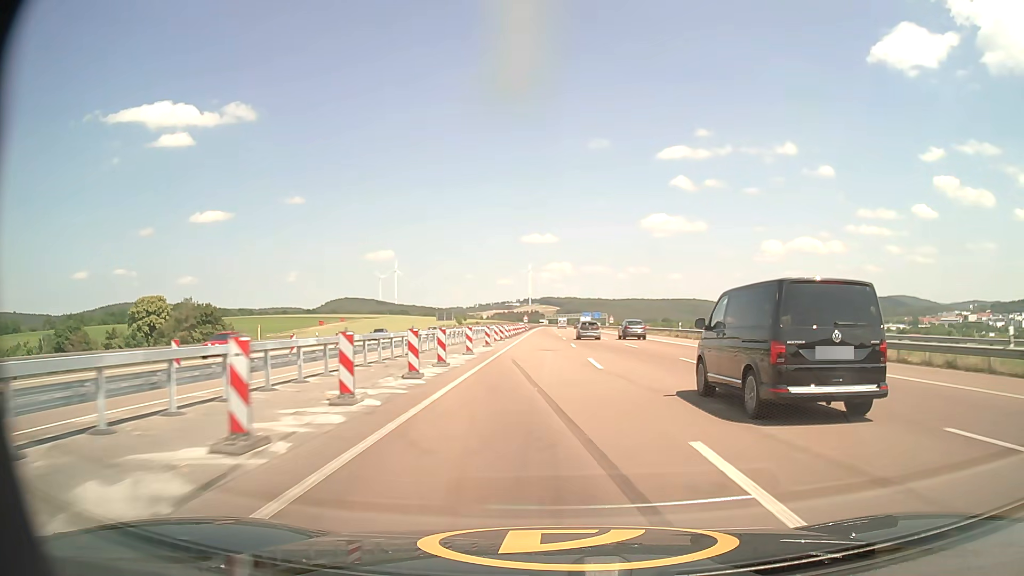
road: motorway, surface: asphalt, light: Day
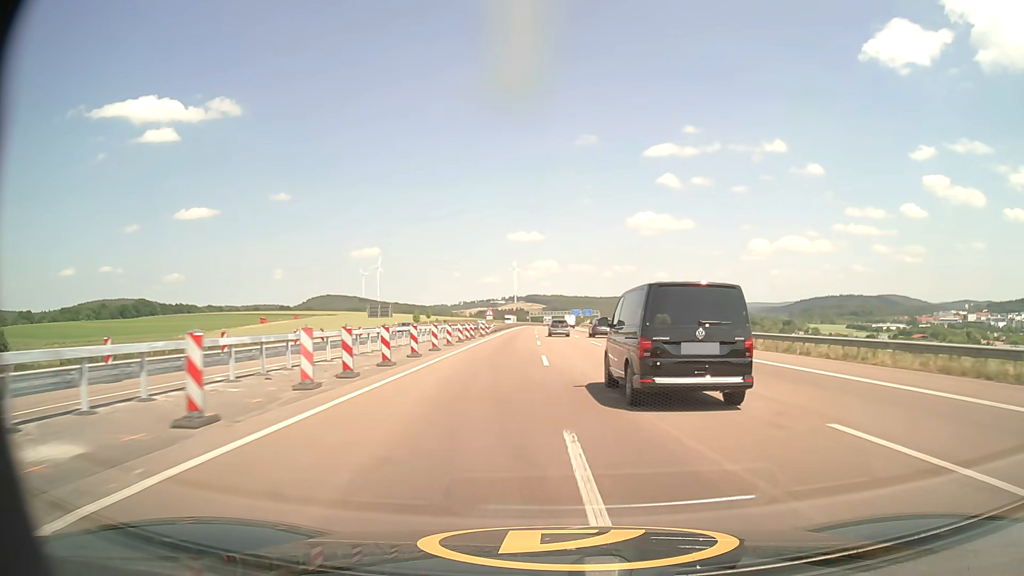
(+0.6, +52.7) m; +1°
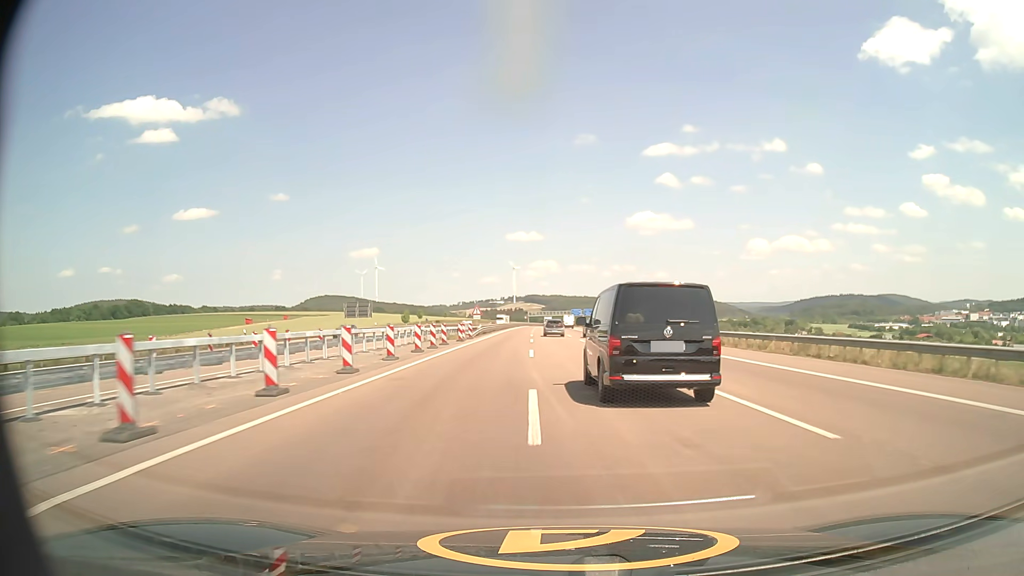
(0.0, +13.0) m; 0°
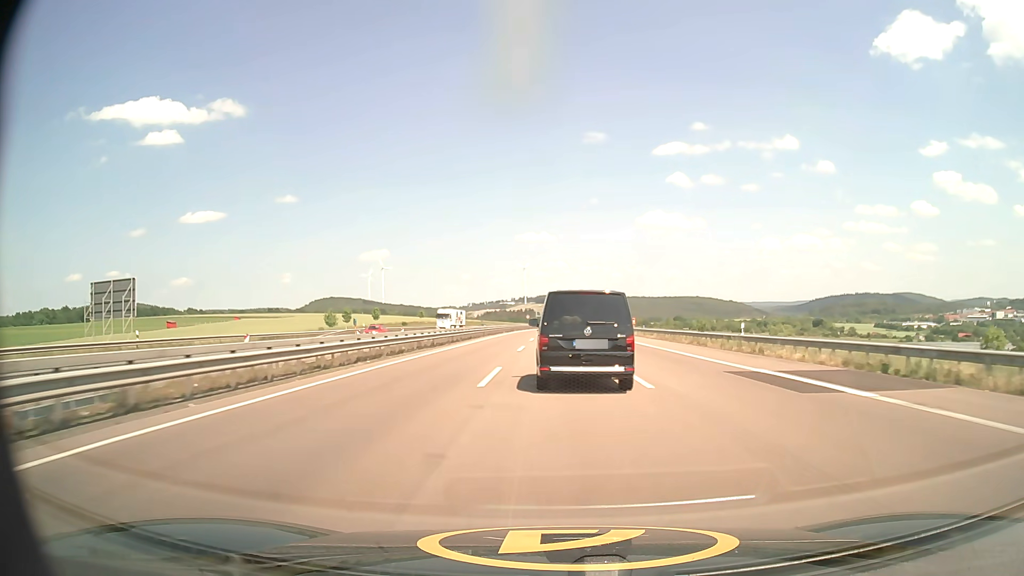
(-0.6, +64.8) m; -1°
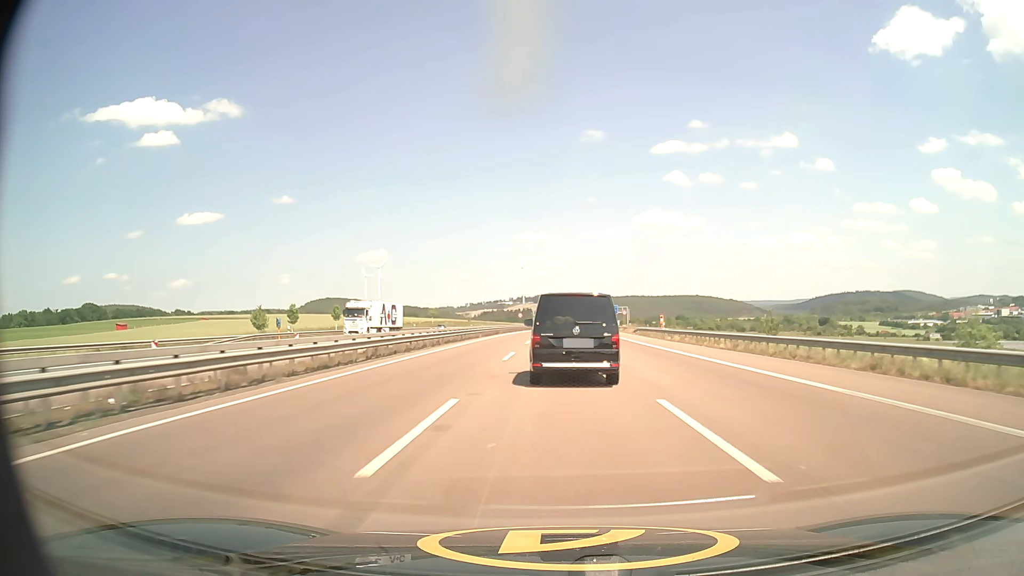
(0.0, +26.1) m; 0°
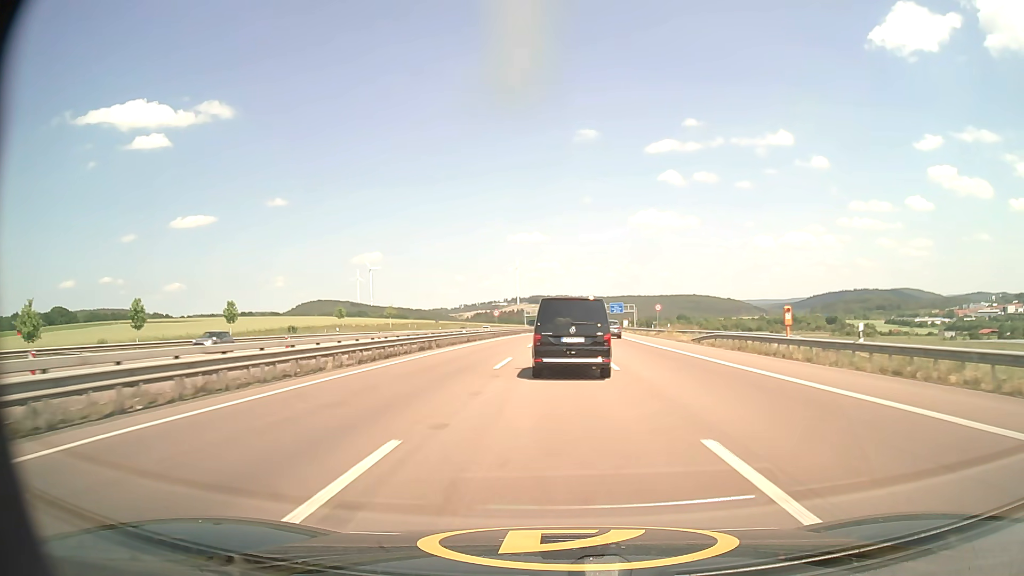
(+0.2, +39.9) m; 0°
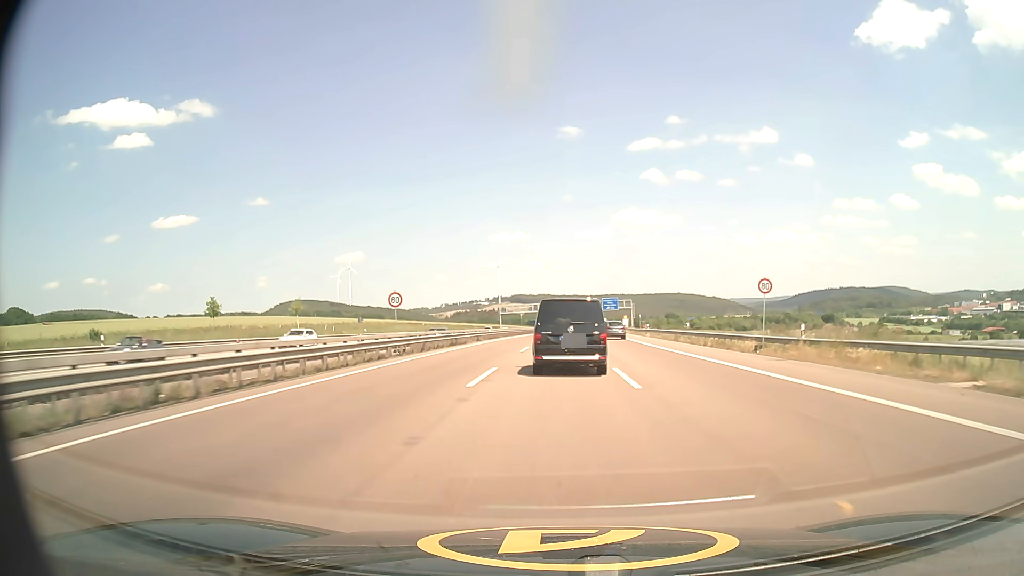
(+0.4, +41.1) m; +1°
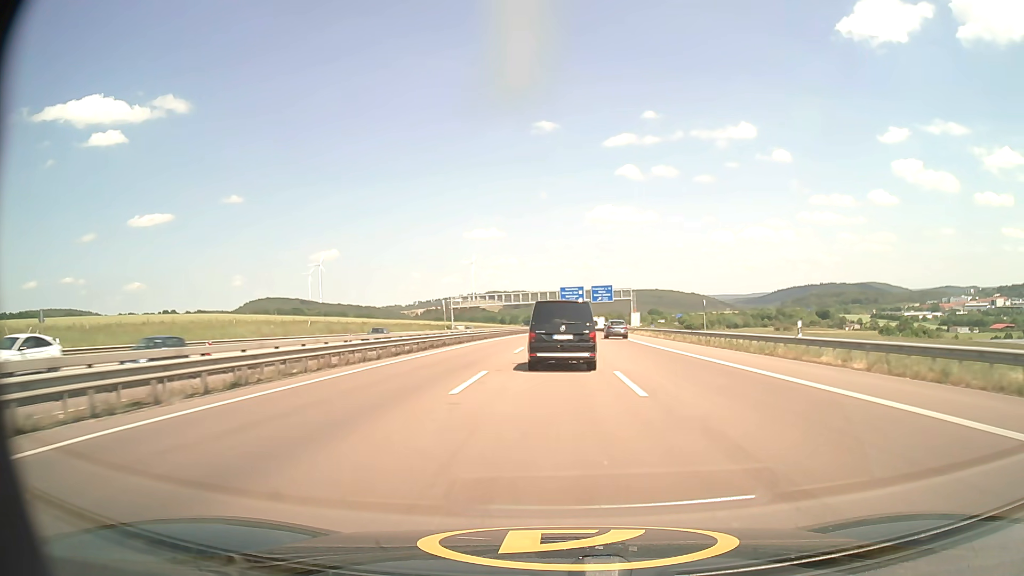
(+1.0, +55.1) m; +2°
(0, +10) (0, +20) (0, +30) (0, +40) (+1, +50) (+1, +60) (+1, +70) (+2, +80) (+2, +90) (+3, +100) m
